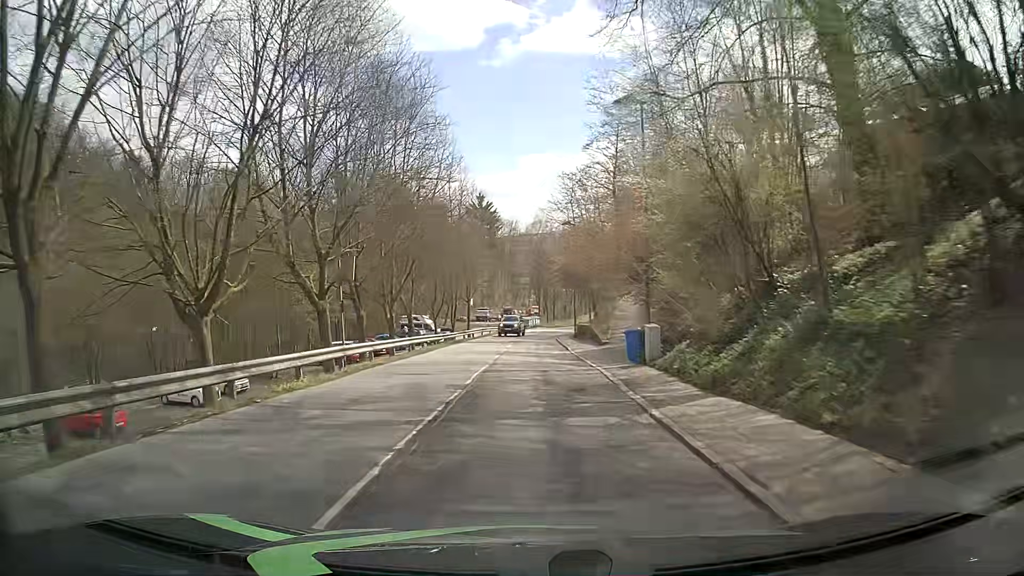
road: tertiary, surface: asphalt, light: Day
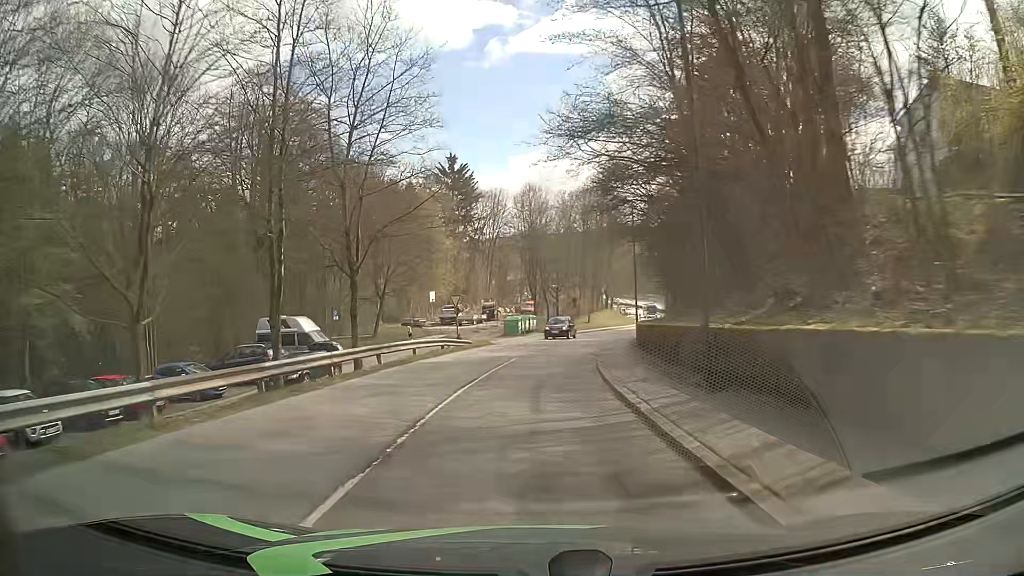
(+0.3, +38.3) m; +1°
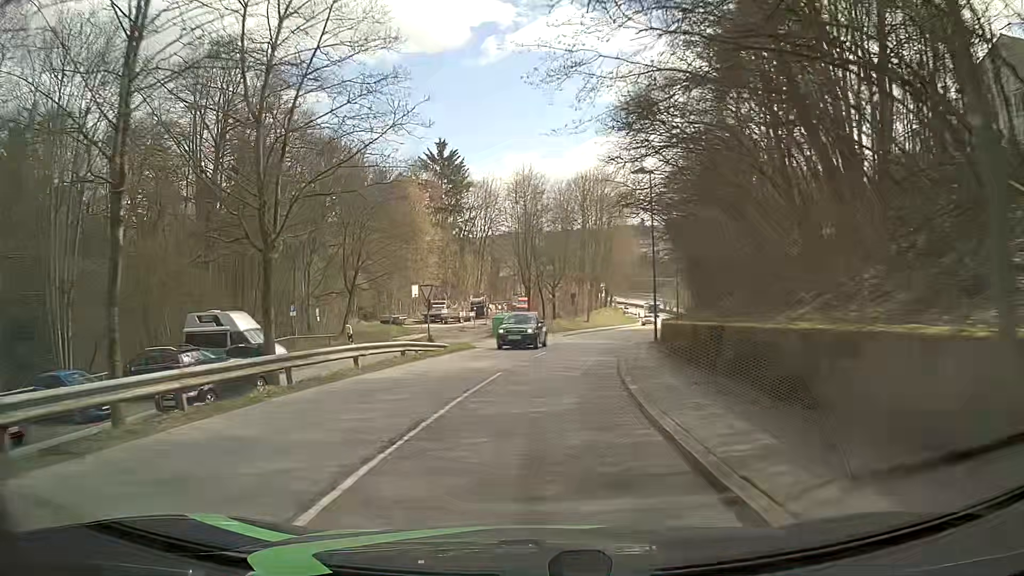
(0.0, +7.6) m; +1°
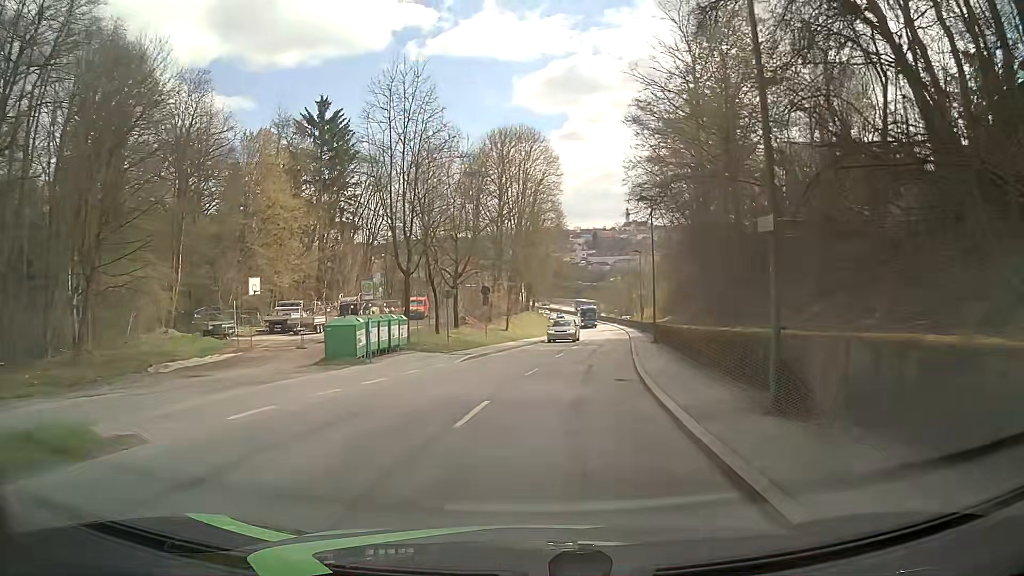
(+1.1, +22.7) m; +7°
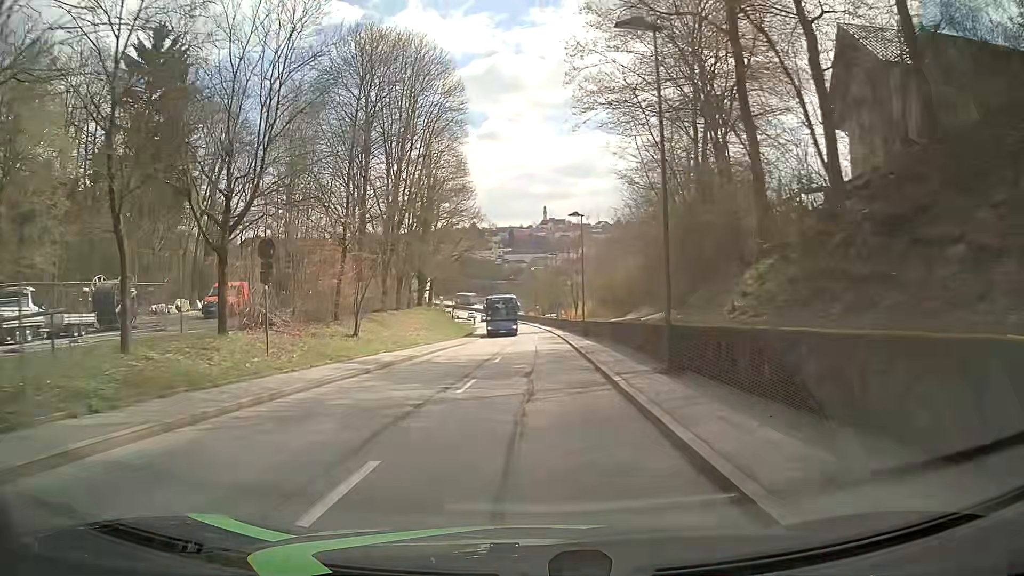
(+1.9, +22.7) m; +8°
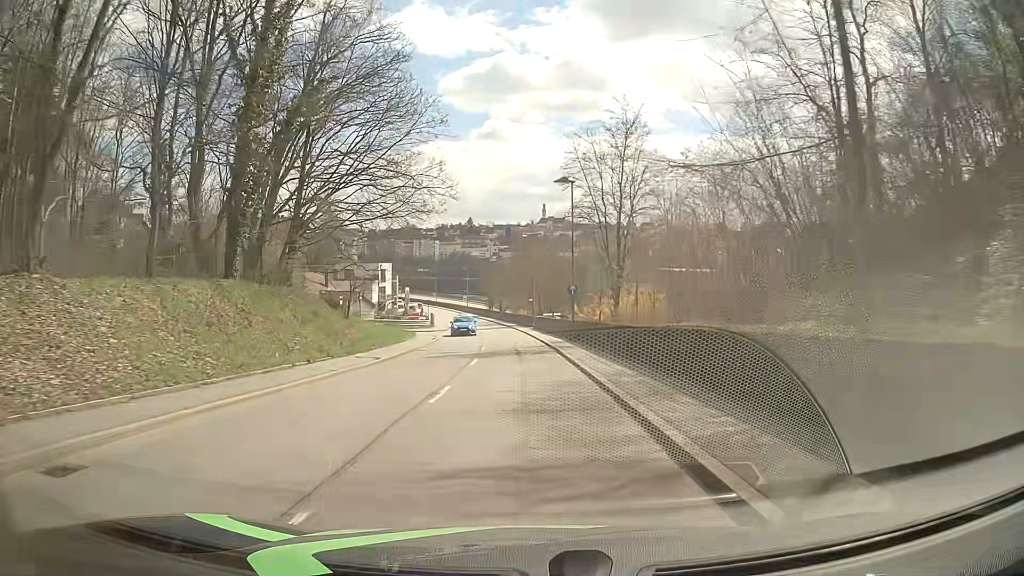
(+0.1, +38.3) m; 0°
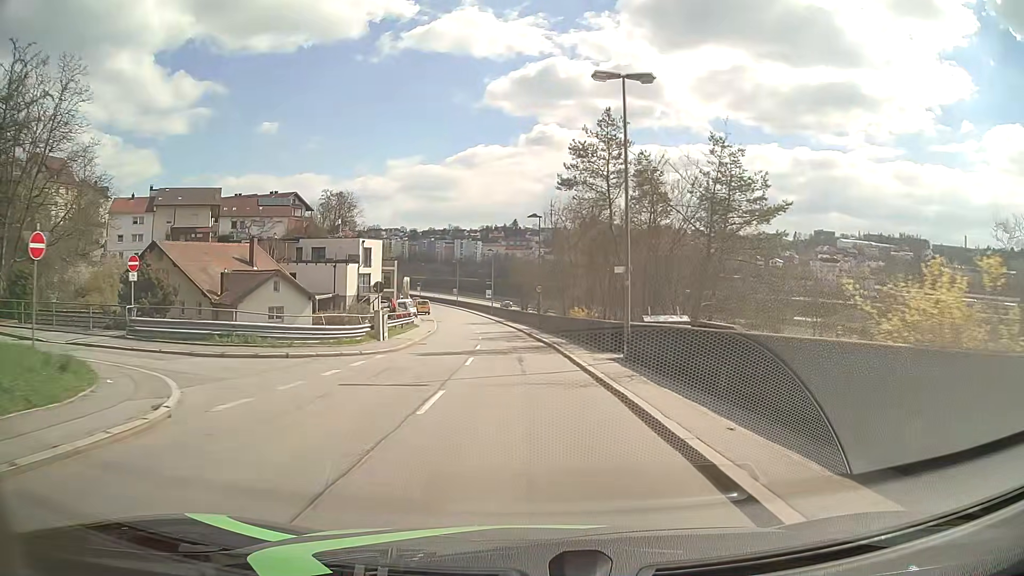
(-1.0, +38.2) m; -3°
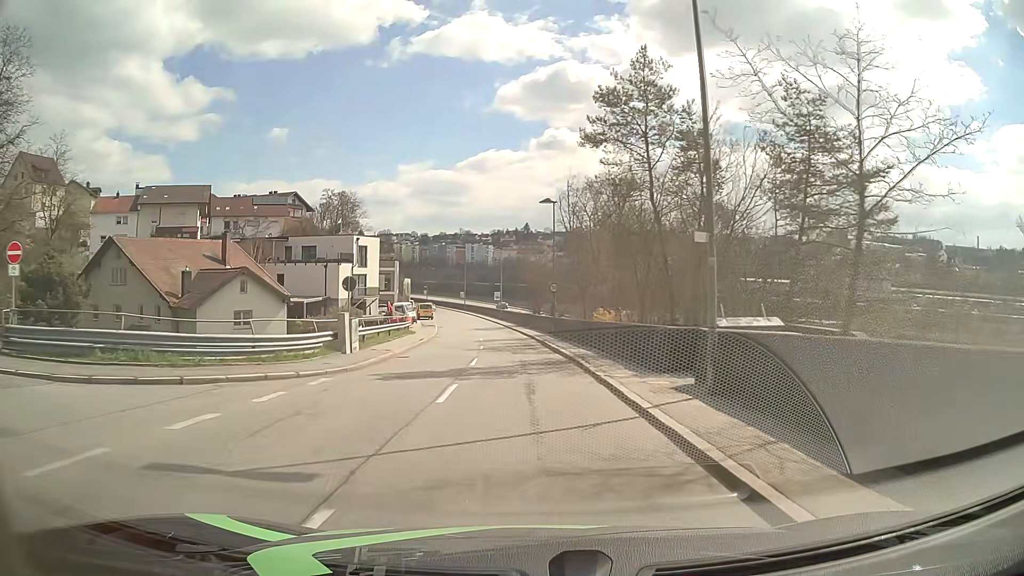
(-0.1, +7.6) m; -1°
(0, +10) (0, +20) (-1, +30) (-2, +40) (-3, +50) (-4, +60) (-5, +70) (-7, +80) (-9, +89) (-11, +99) m
